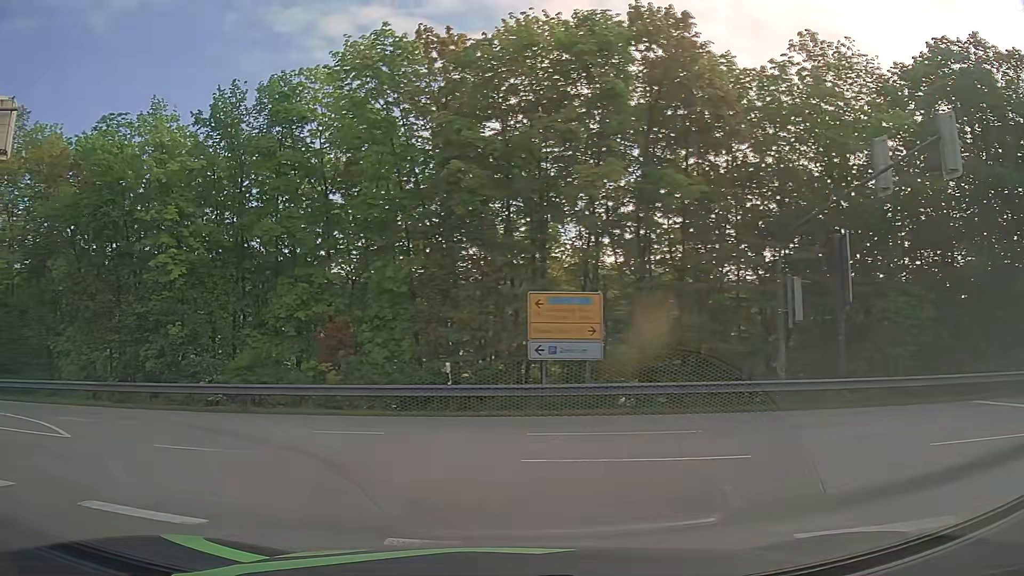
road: tertiary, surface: asphalt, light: Day
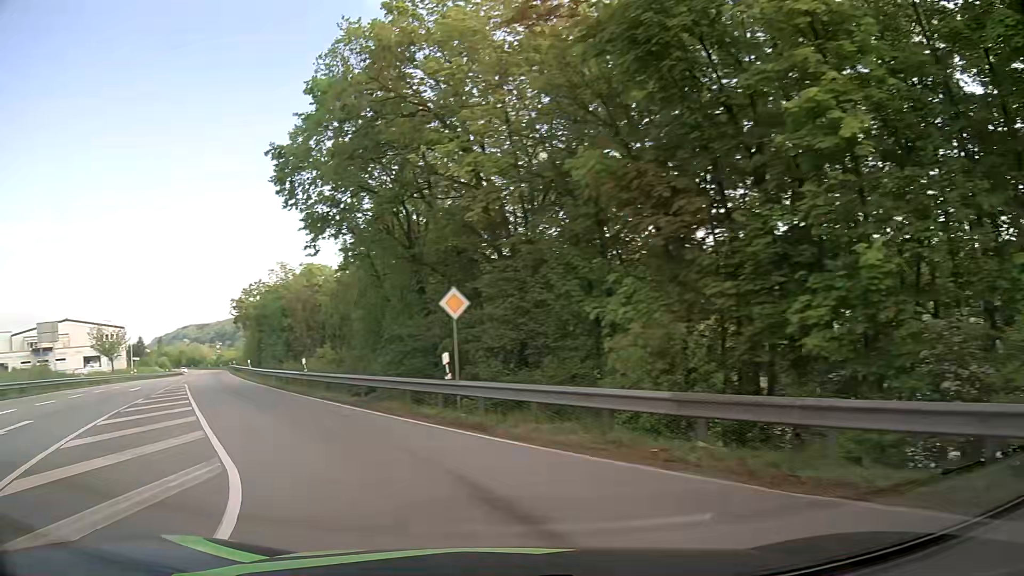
(-7.2, +13.7) m; -53°
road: primary
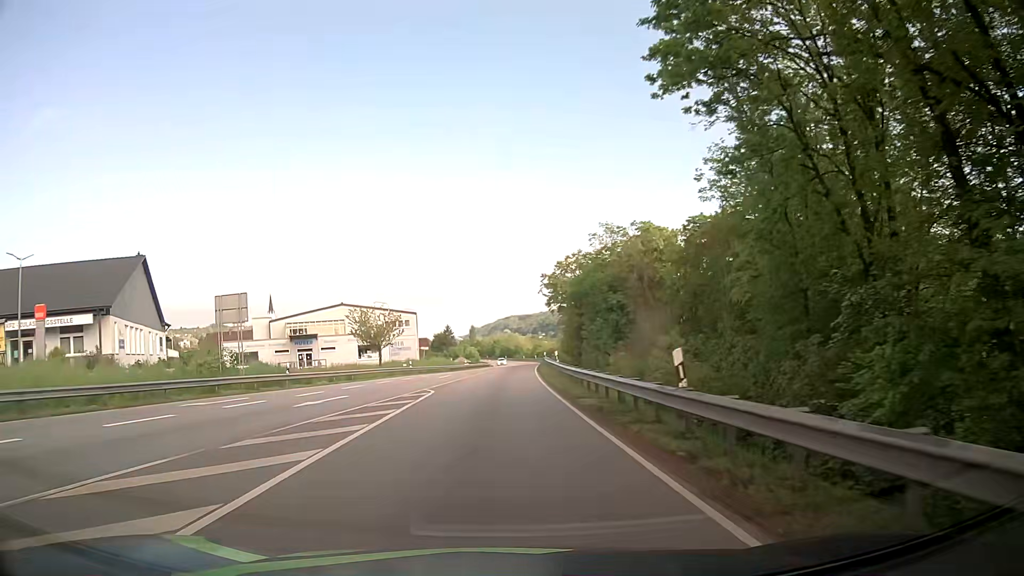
(-5.8, +18.1) m; -29°
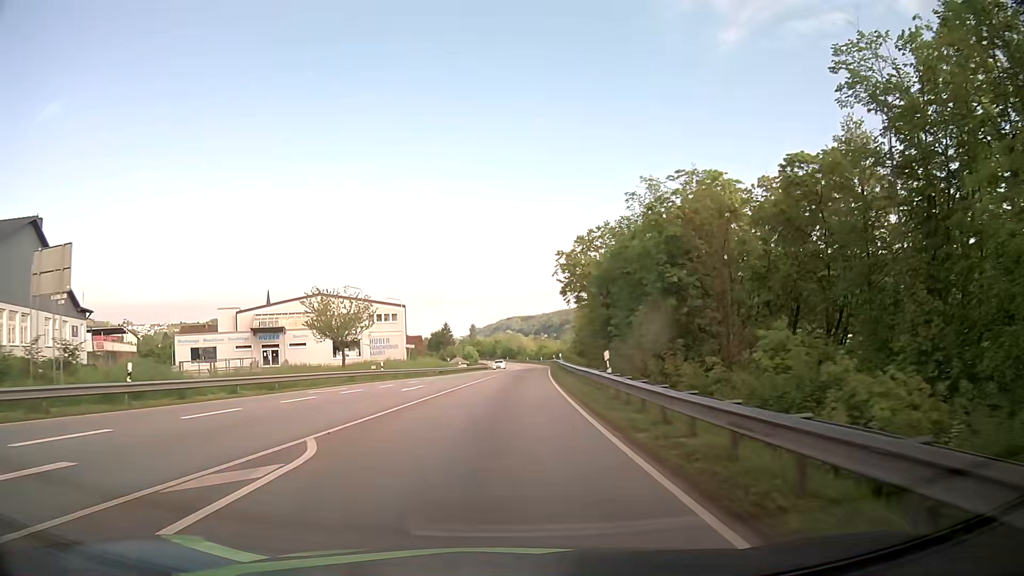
(-0.1, +16.6) m; 0°
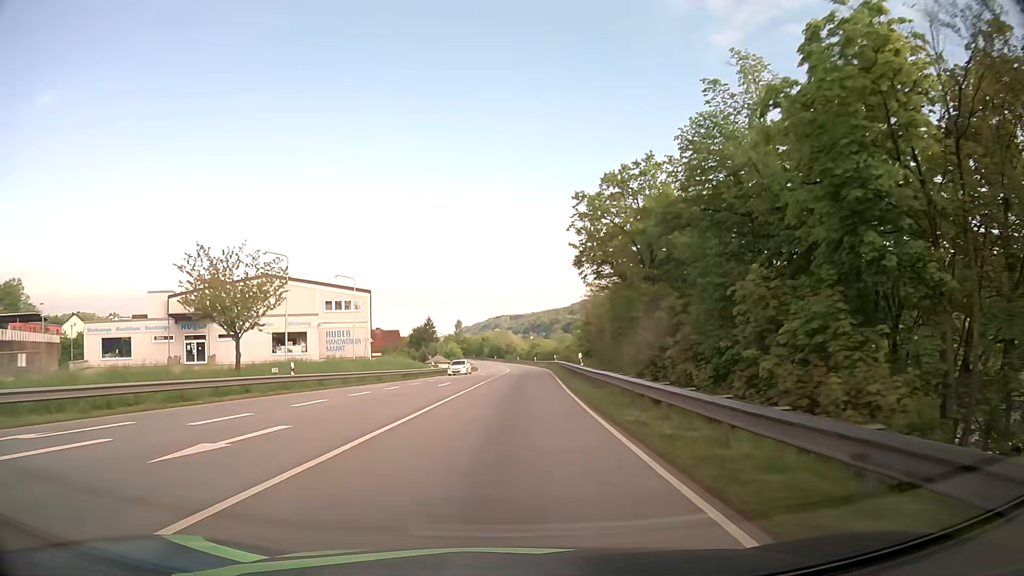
(-0.1, +19.5) m; 0°
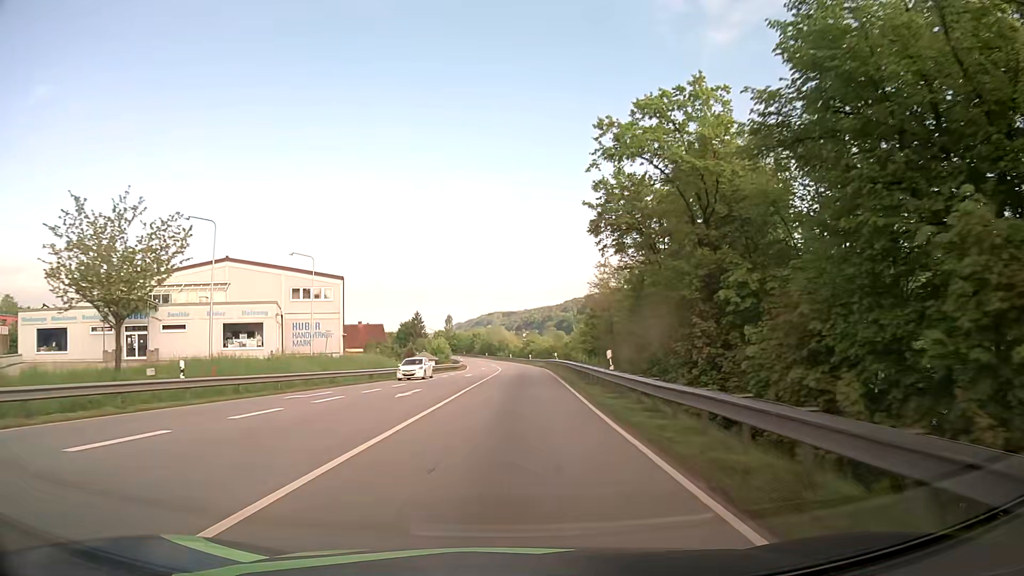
(+0.1, +10.7) m; +1°
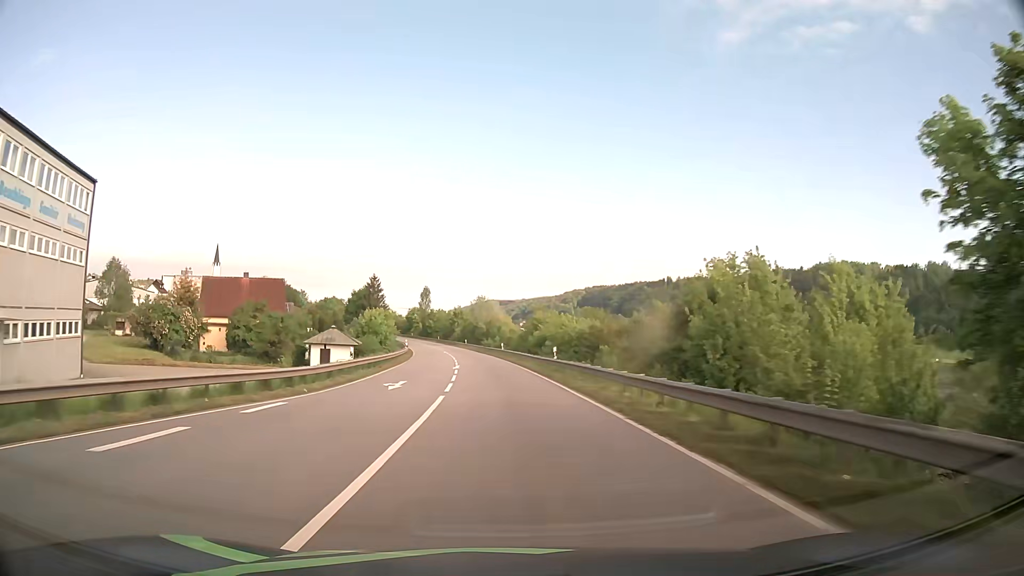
(+0.9, +60.7) m; +1°
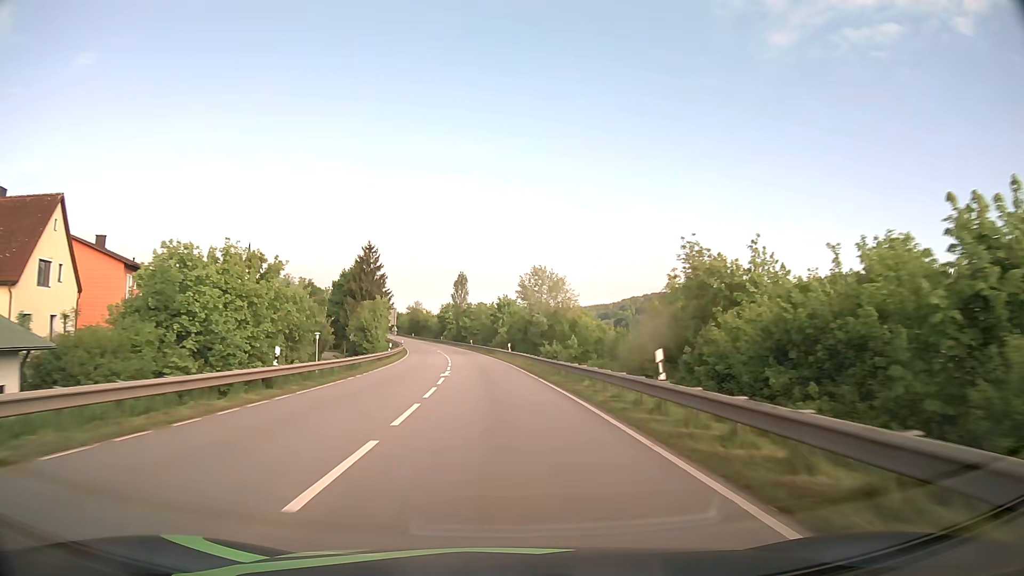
(-2.1, +51.8) m; -5°
(0, +10) (0, +20) (-1, +30) (-1, +40) (-2, +50) (-3, +60) (-5, +70) (-6, +80) (-8, +90) (-9, +99) m
